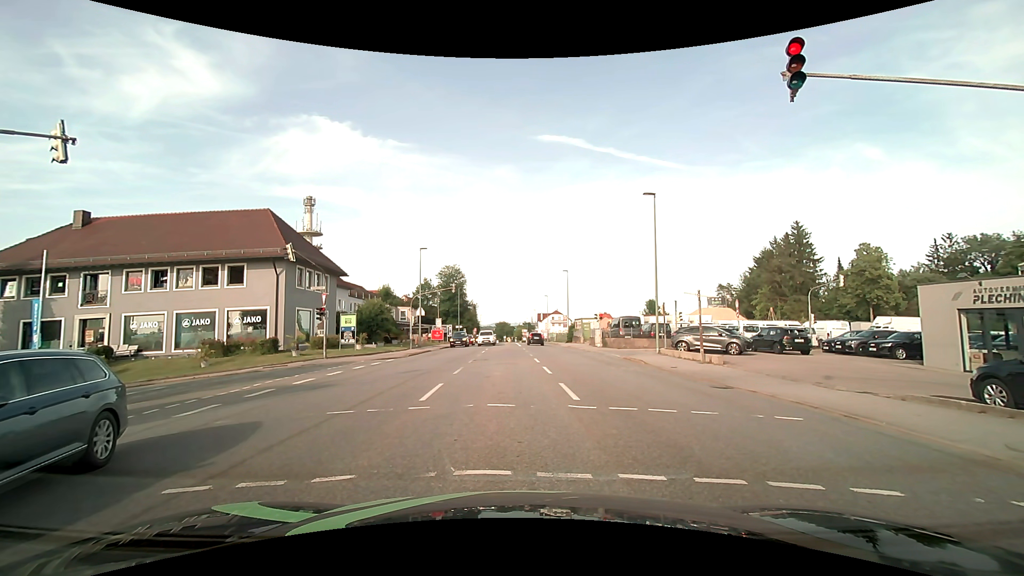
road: tertiary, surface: asphalt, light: Day
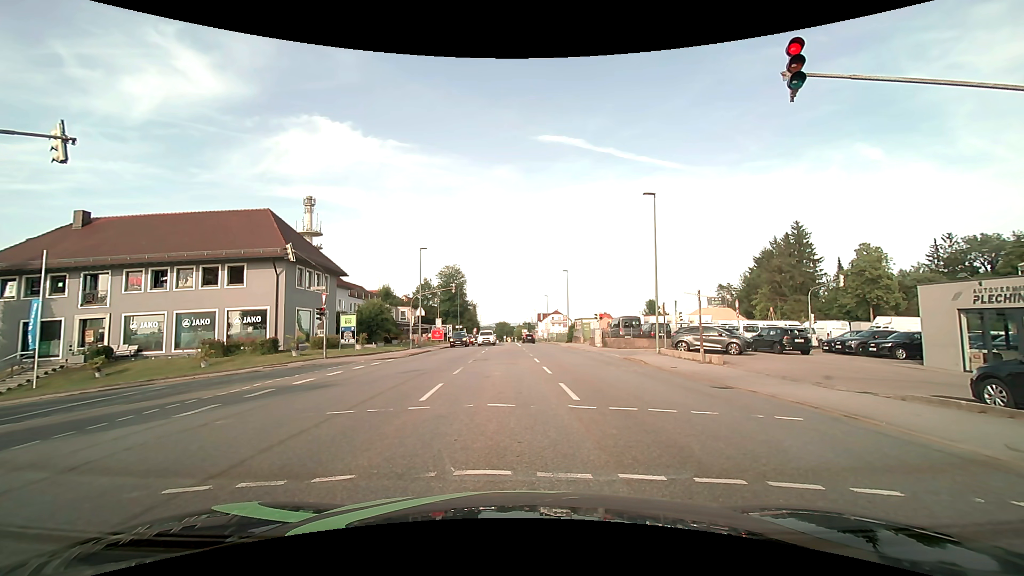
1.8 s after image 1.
(0.0, 0.0) m; 0°
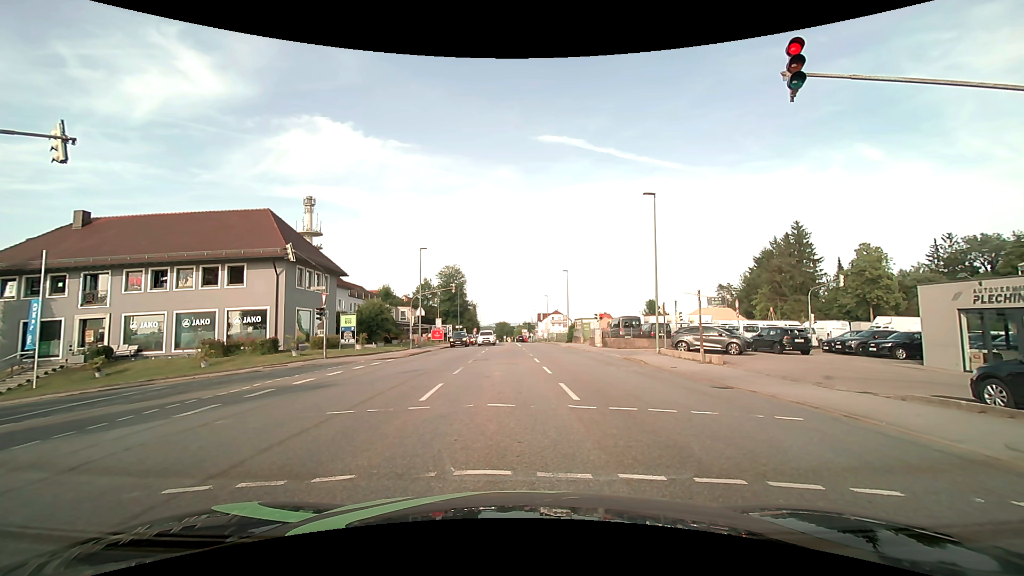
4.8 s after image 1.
(0.0, 0.0) m; 0°
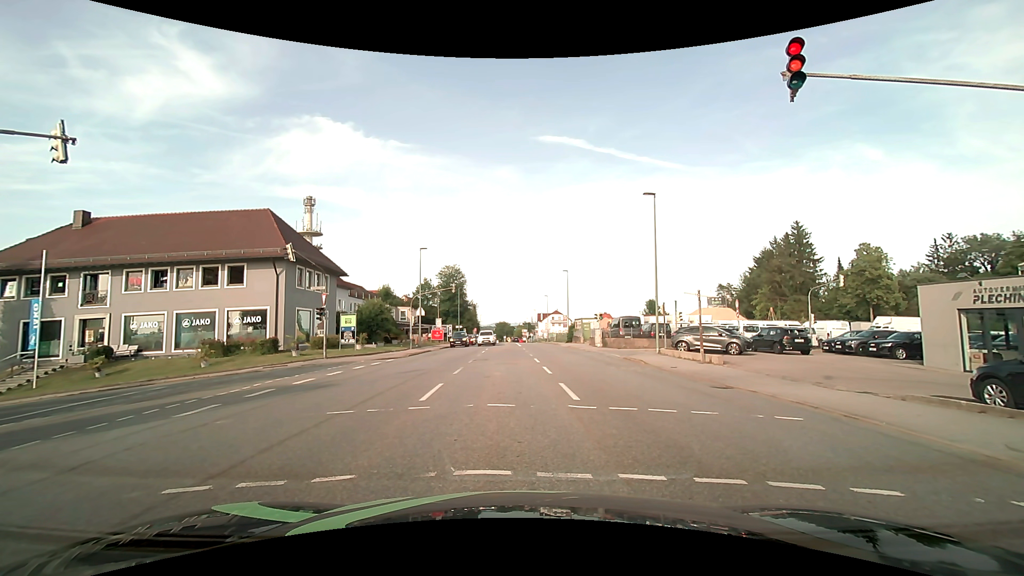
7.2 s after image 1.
(0.0, 0.0) m; 0°
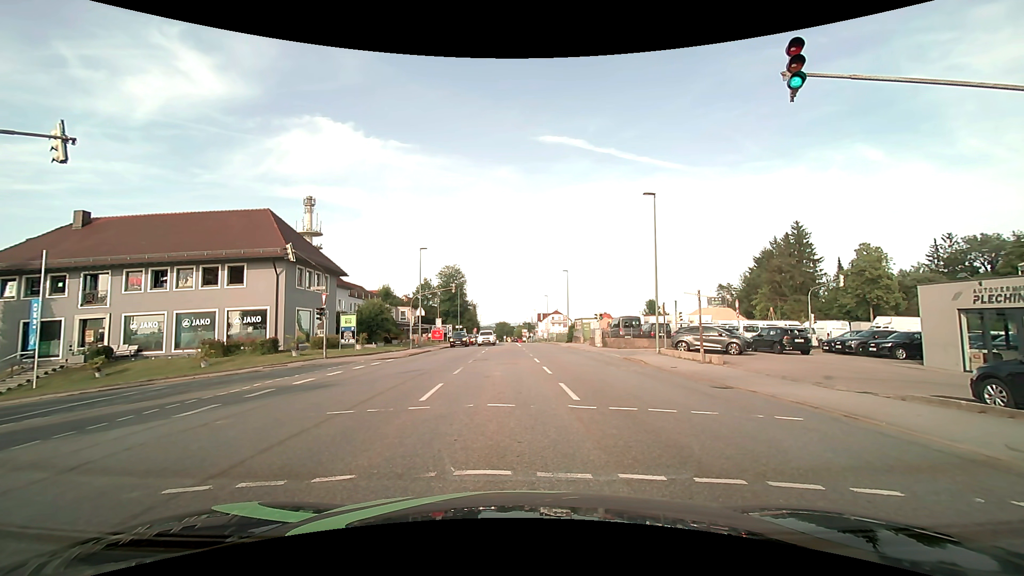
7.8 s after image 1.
(0.0, 0.0) m; 0°
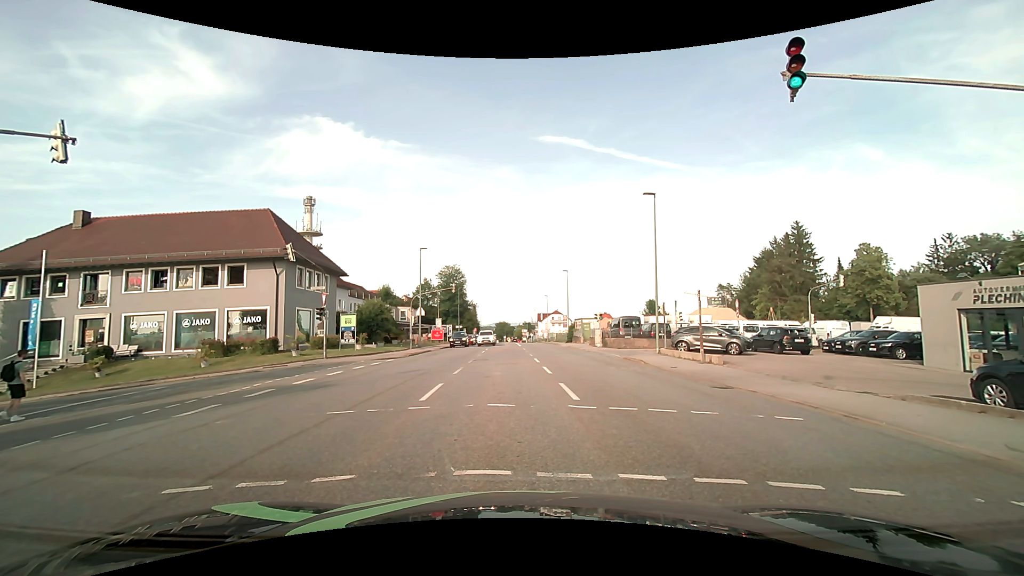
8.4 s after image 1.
(0.0, 0.0) m; 0°
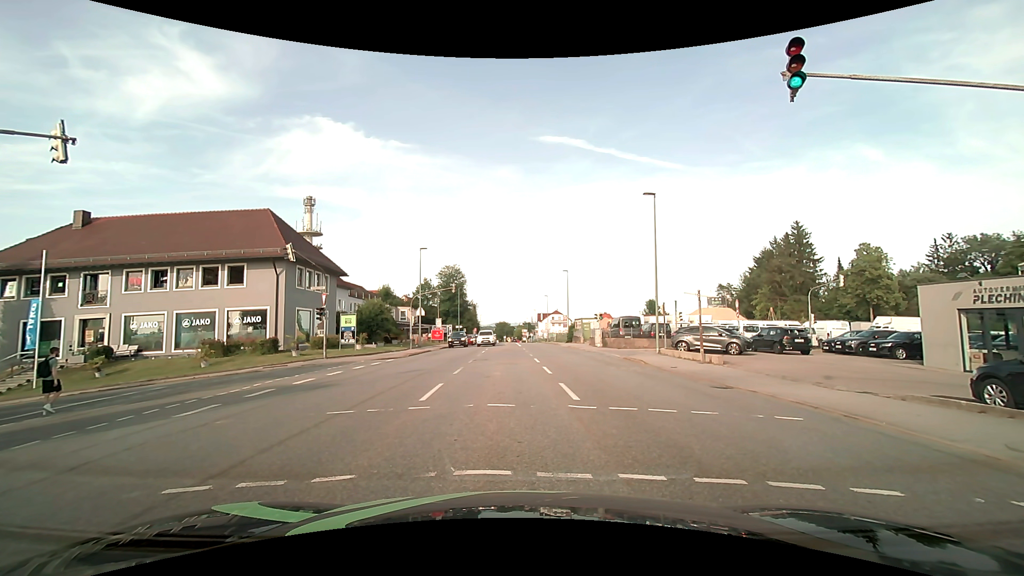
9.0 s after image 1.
(0.0, 0.0) m; 0°
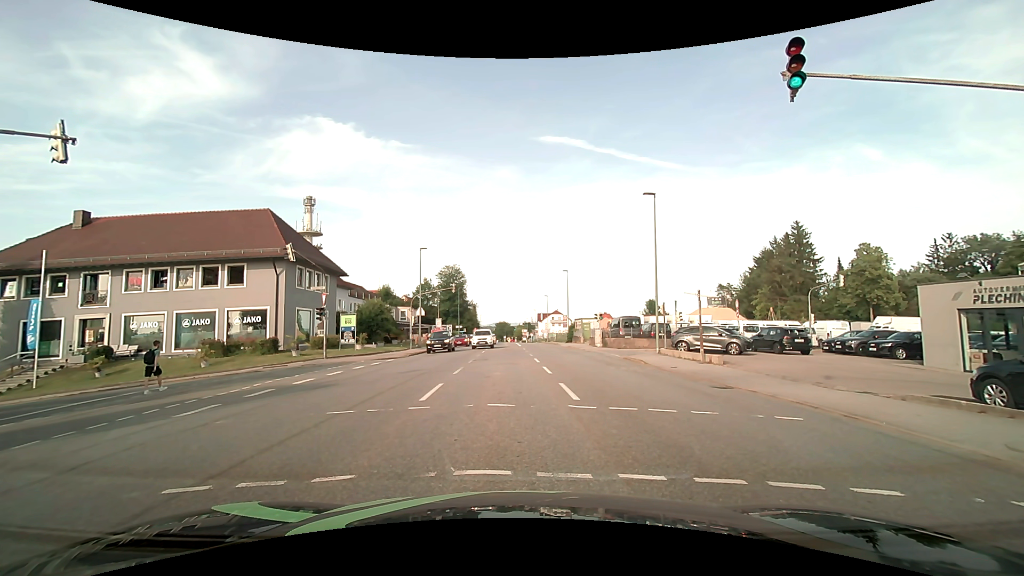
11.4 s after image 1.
(0.0, 0.0) m; 0°
